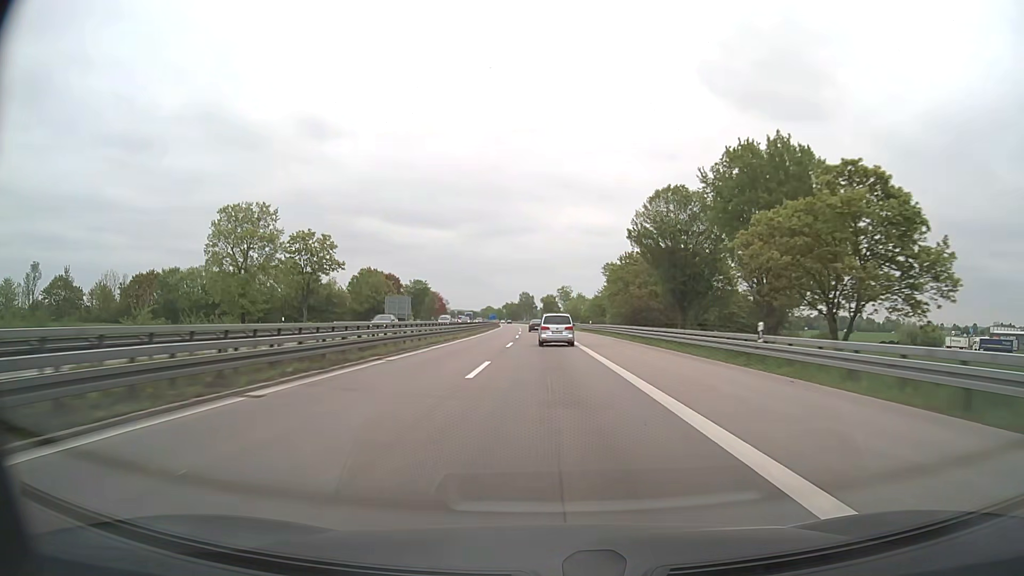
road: motorway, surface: asphalt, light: Day
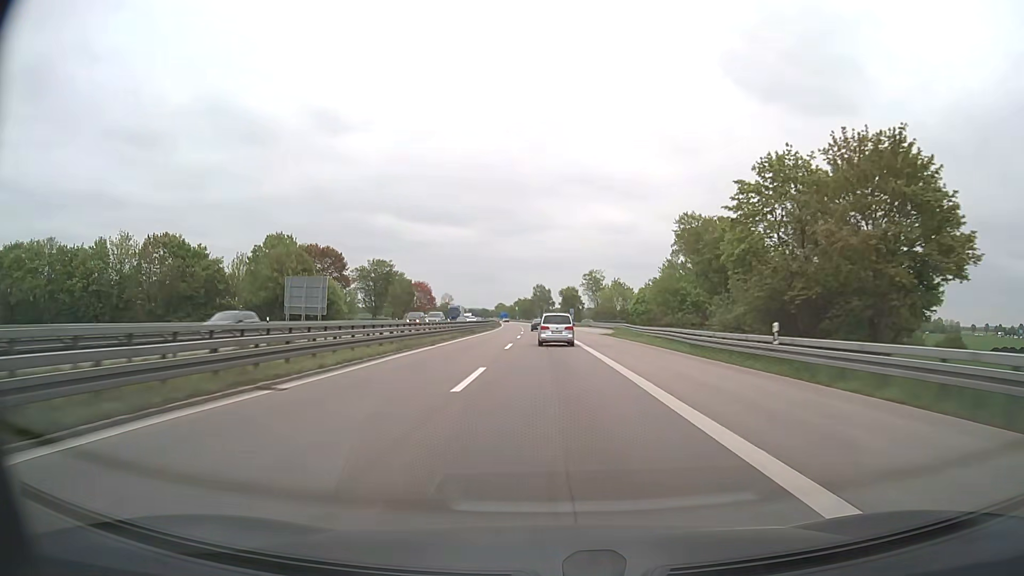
(-0.8, +57.3) m; -1°
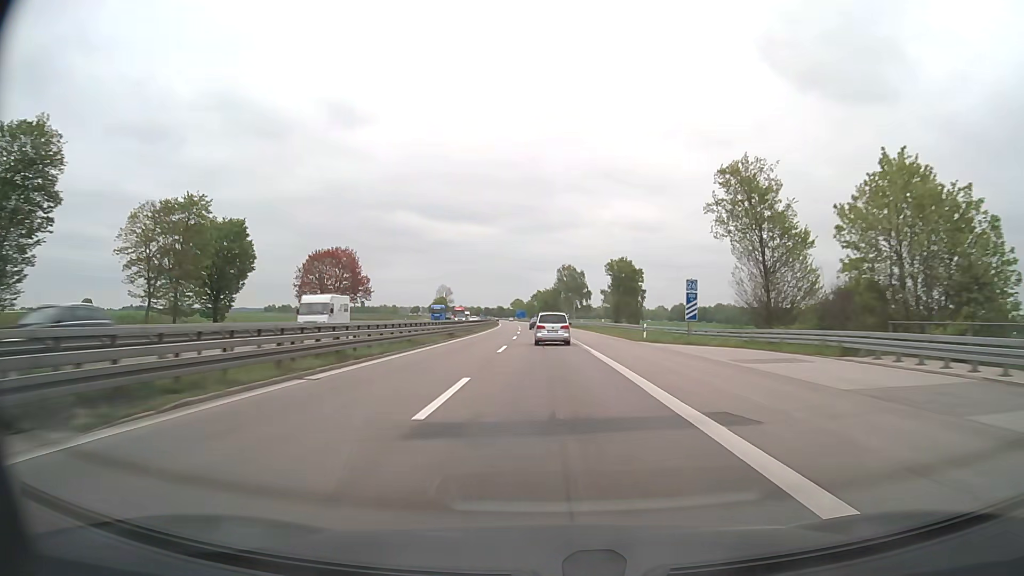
(-1.6, +94.3) m; -2°
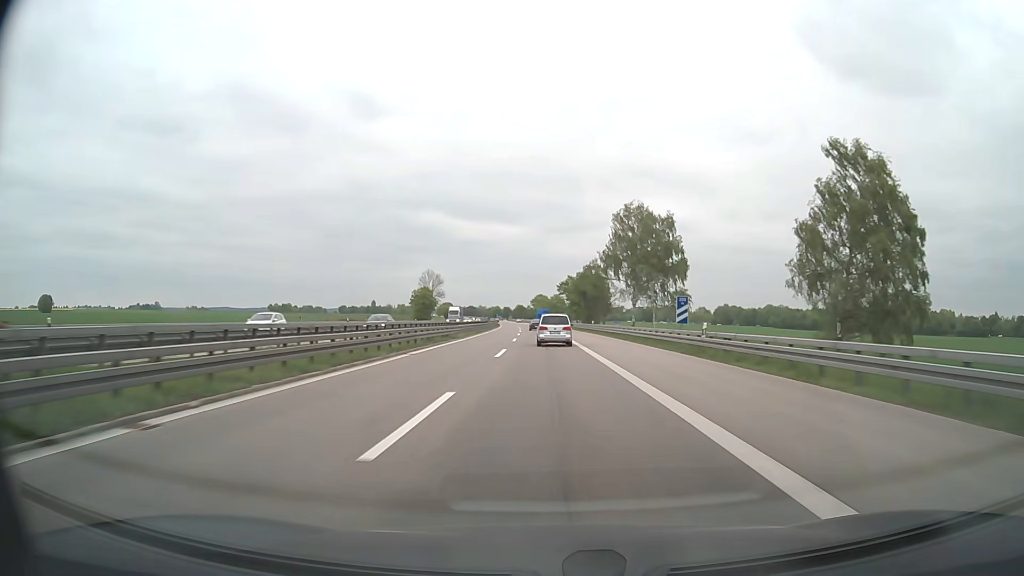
(-2.0, +93.0) m; -2°
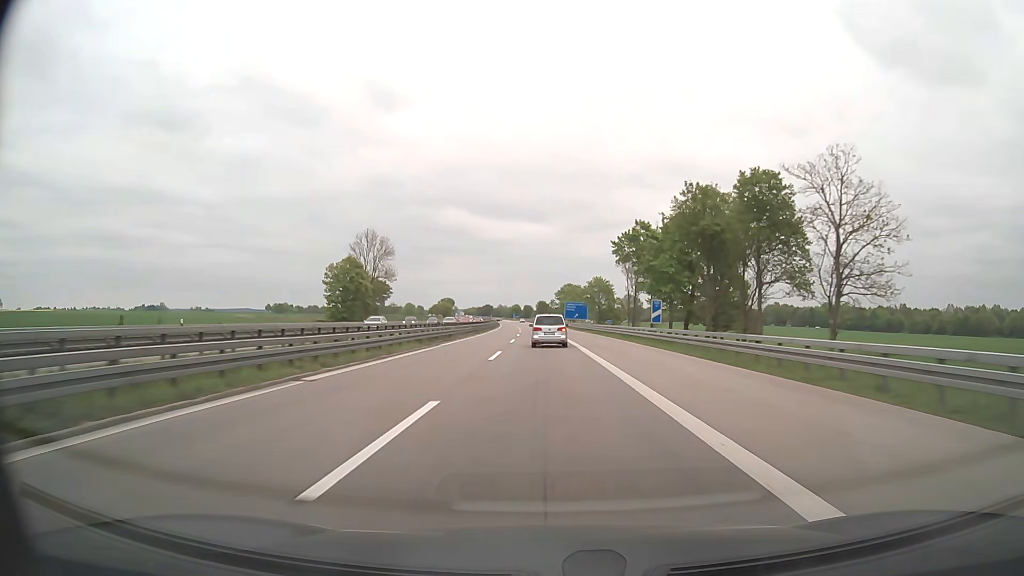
(-1.5, +91.8) m; -2°
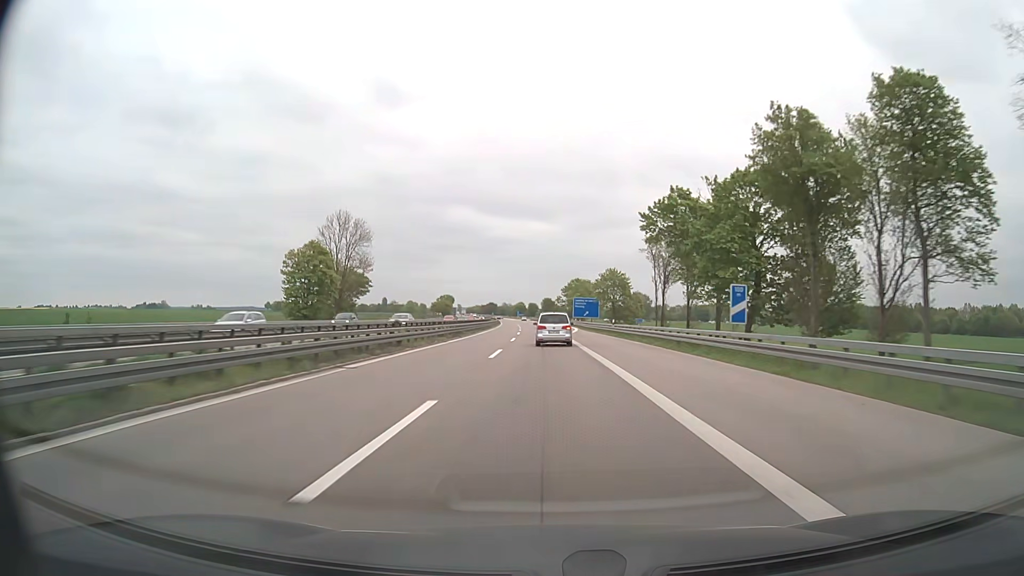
(-0.1, +18.2) m; 0°
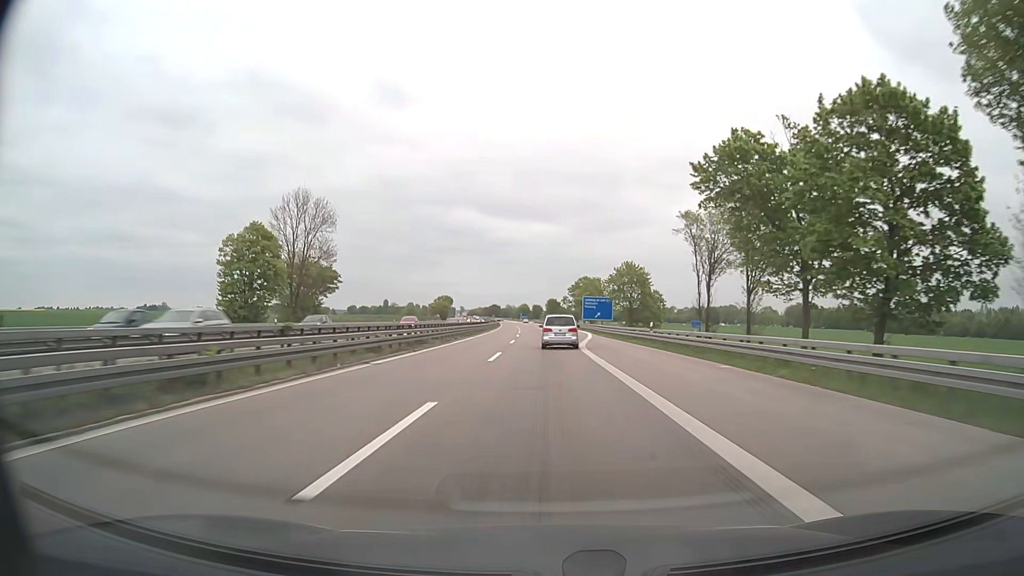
(-0.1, +18.1) m; 0°
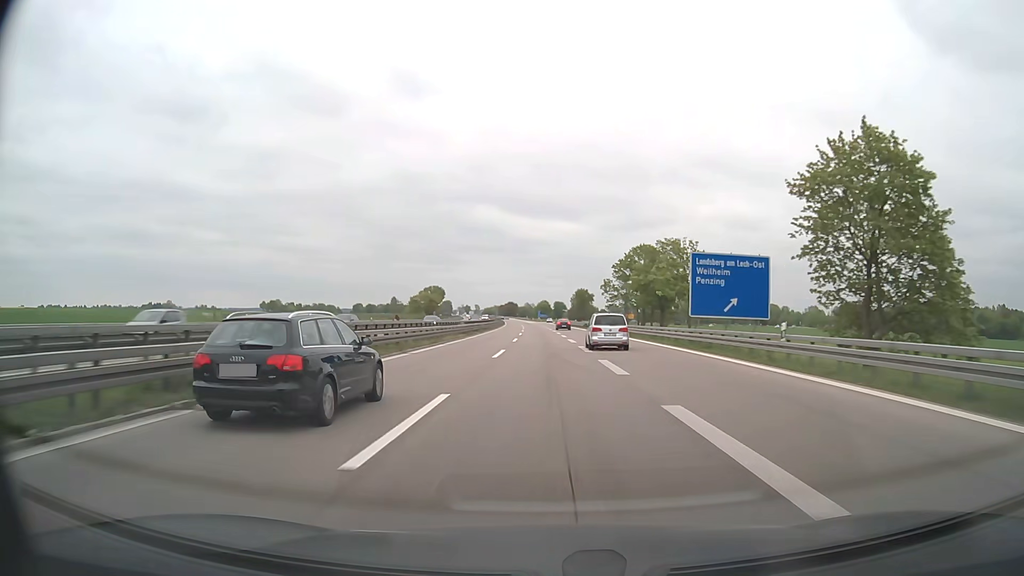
(-1.4, +71.2) m; -2°
(0, +10) (0, +20) (0, +30) (0, +40) (0, +50) (-1, +60) (-1, +70) (-1, +80) (-1, +90) (-2, +100) m
